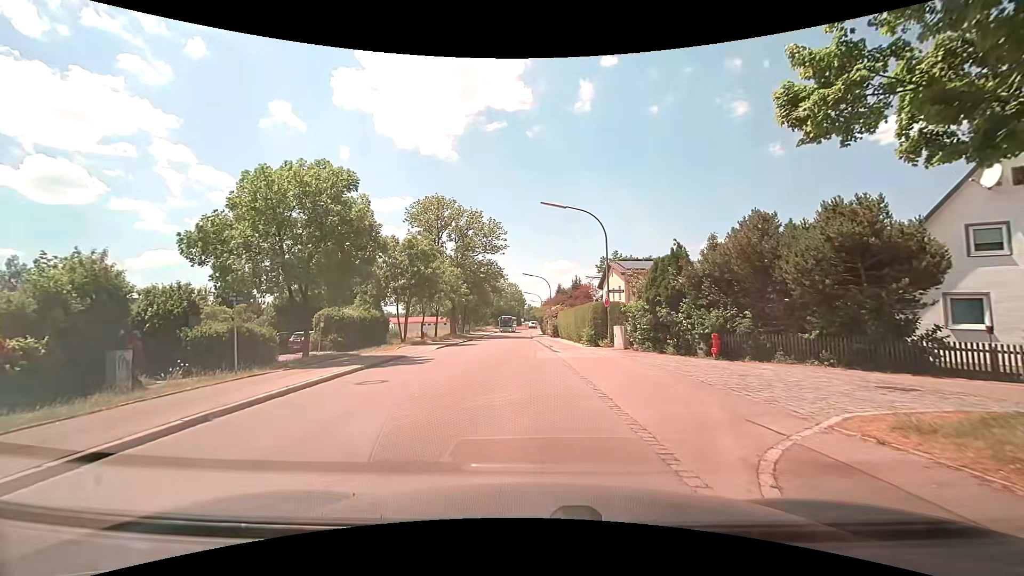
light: Day
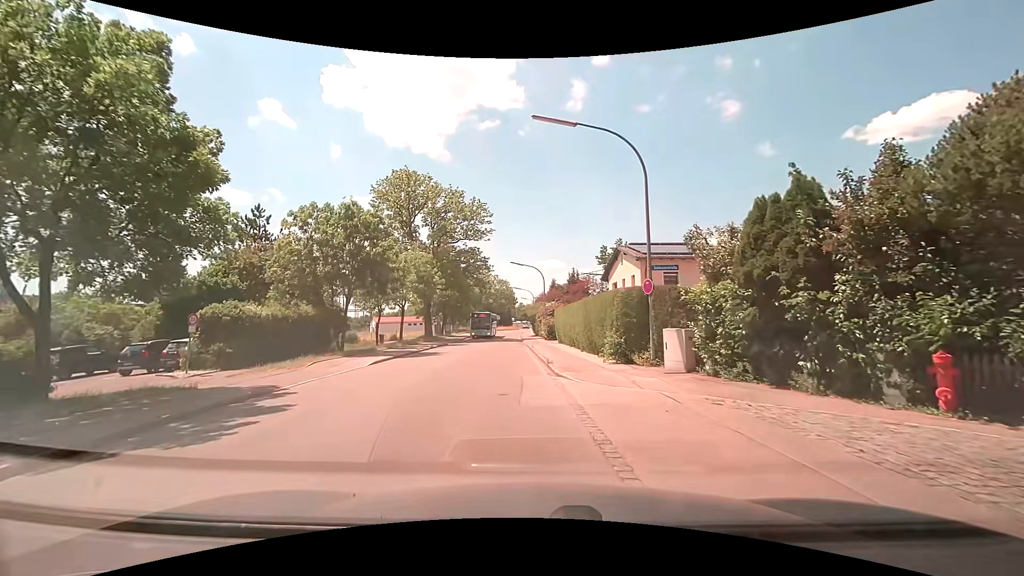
(-0.1, +10.6) m; +1°
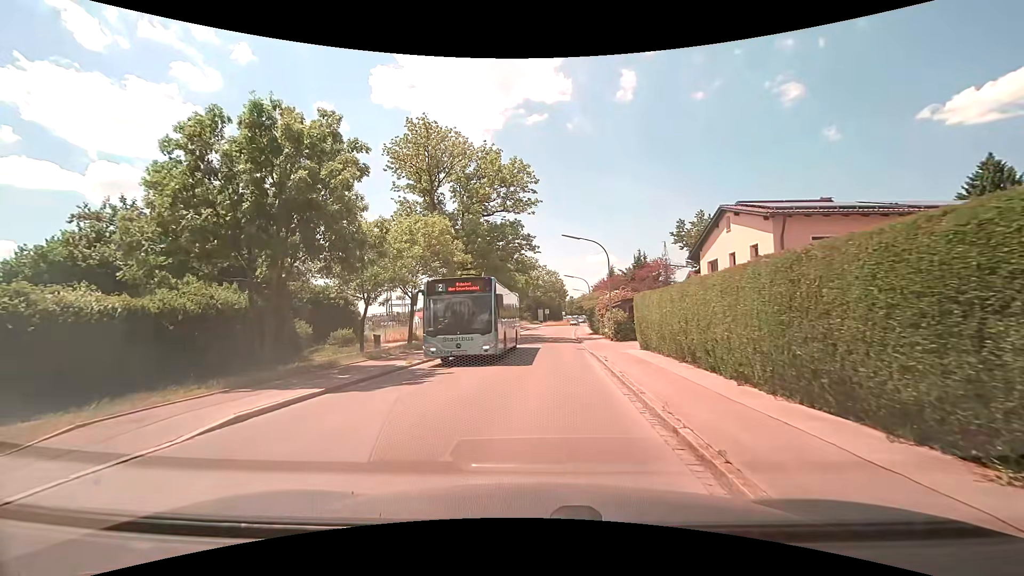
(-0.9, +12.4) m; -7°
(0, +10) (+1, +20) (+1, +30) (+2, +40) (+2, +50) (+3, +60) (+3, +70) (+4, +80) (+5, +90) (+8, +99) m
